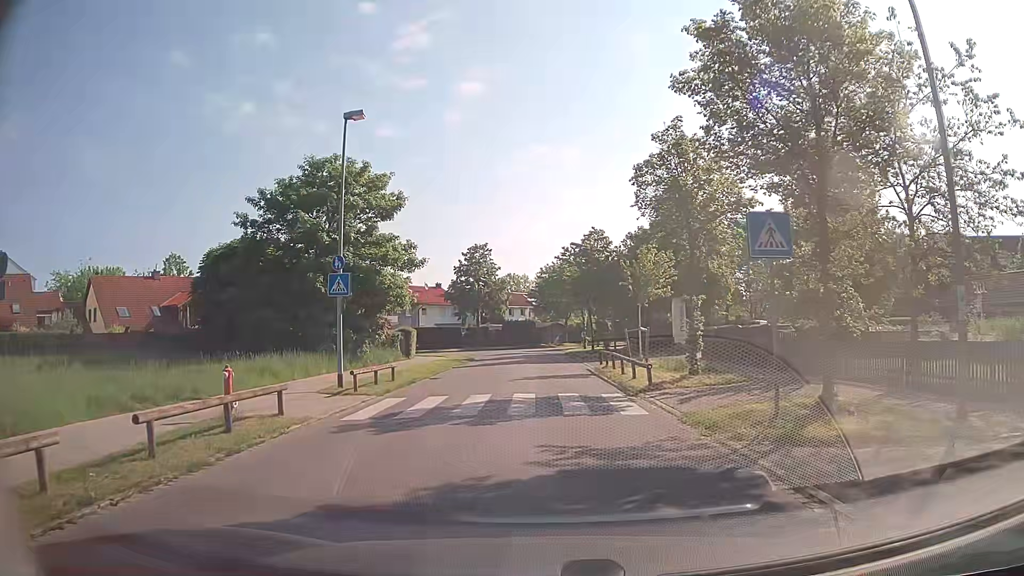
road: residential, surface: asphalt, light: Day
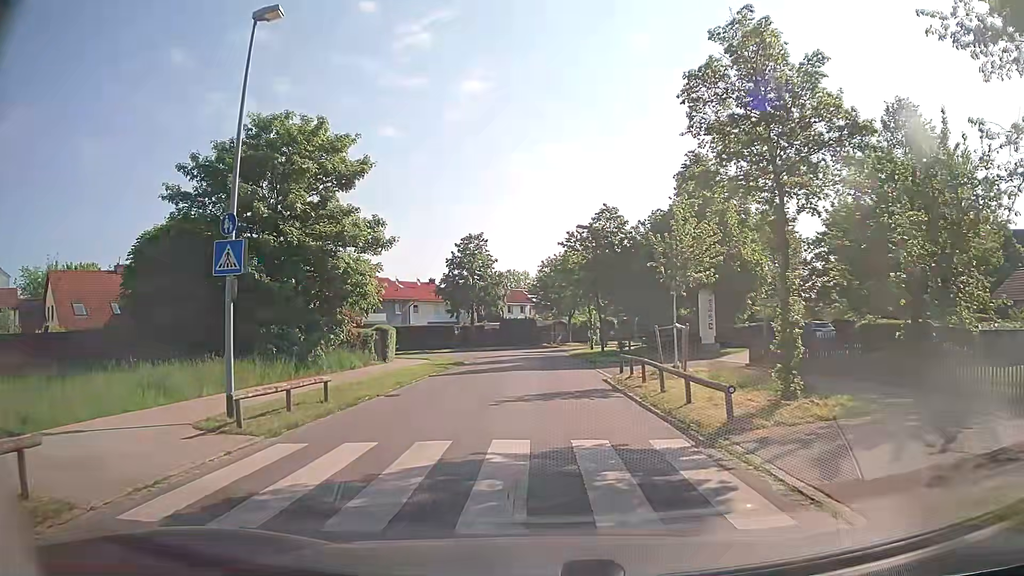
(0.0, +6.8) m; 0°
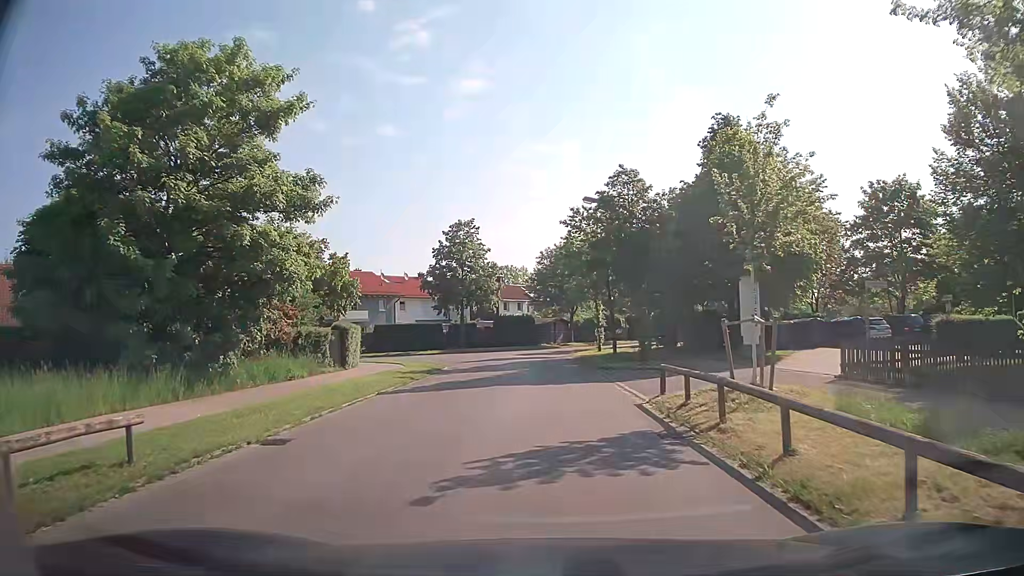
(0.0, +7.4) m; +1°
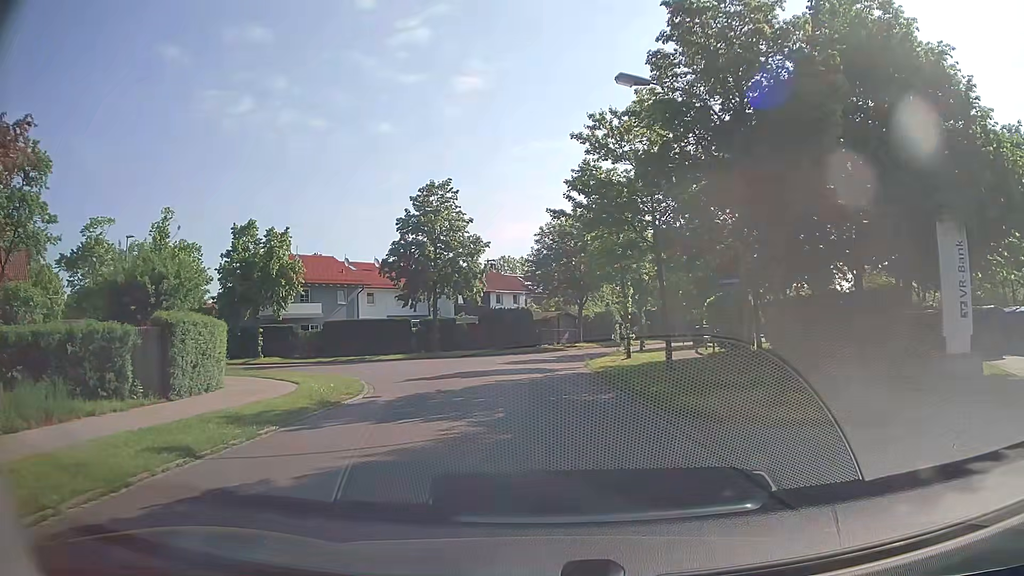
(-0.1, +14.5) m; -1°
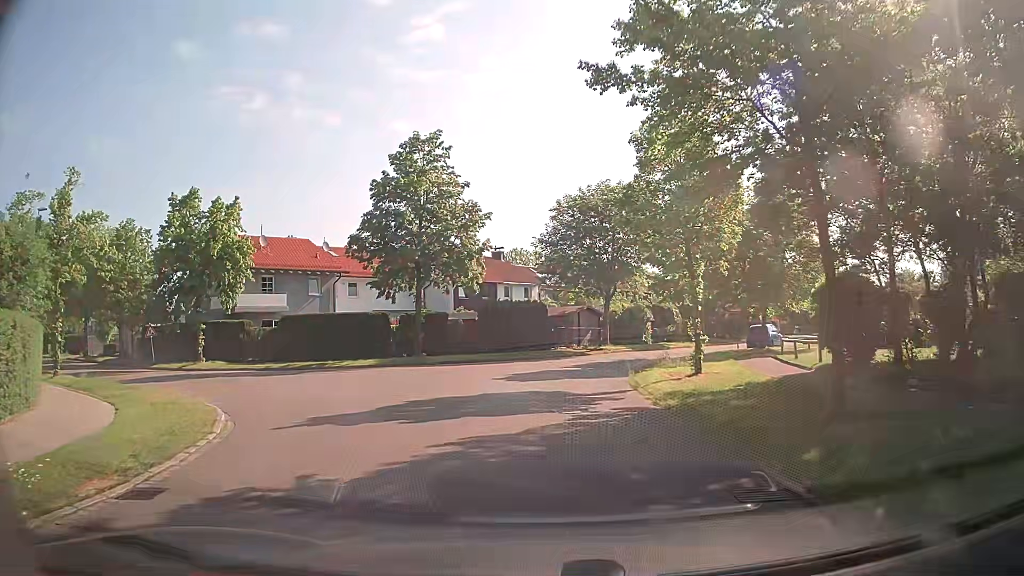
(-0.2, +10.3) m; -1°
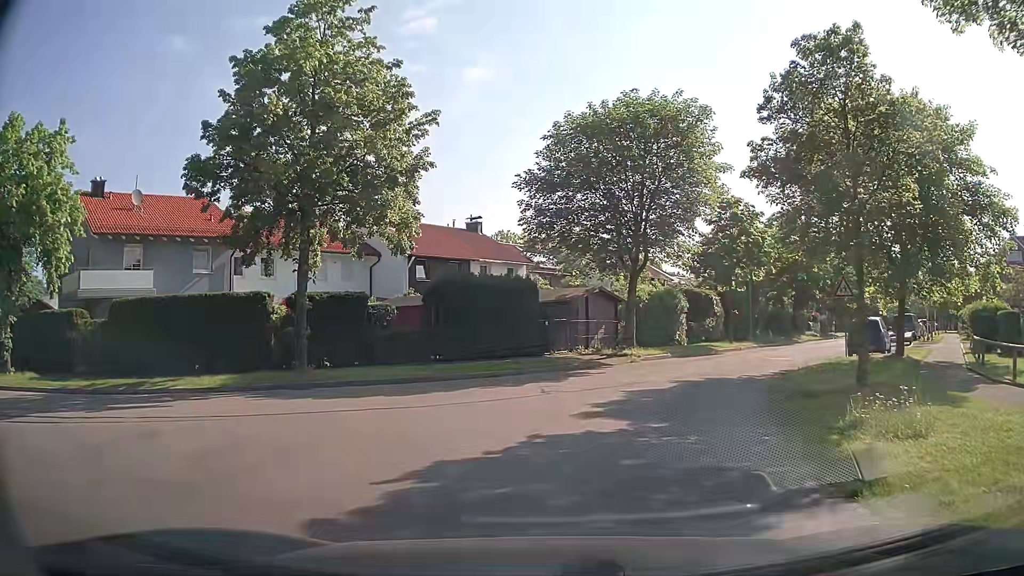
(0.0, +15.1) m; 0°
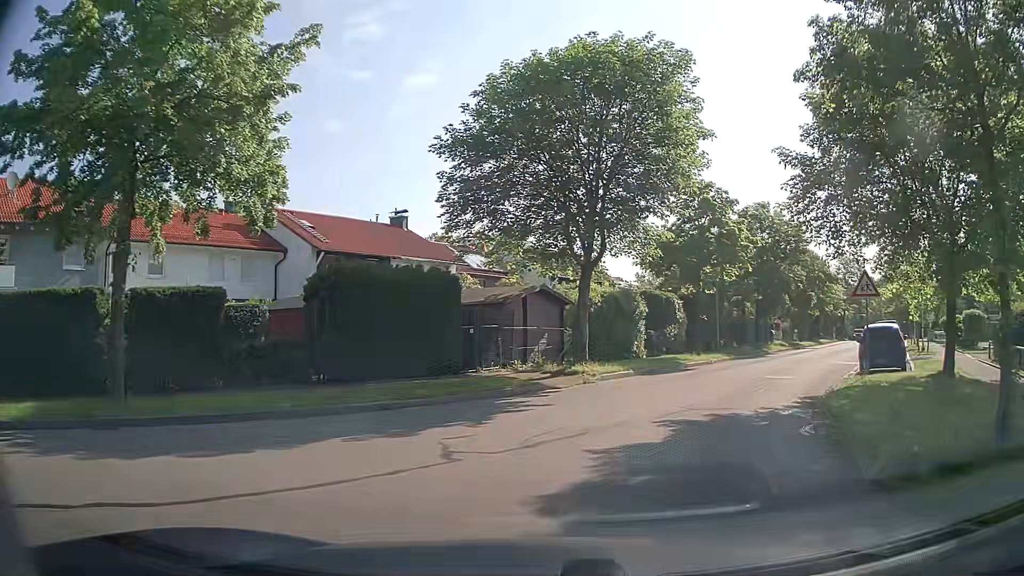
(+0.2, +6.0) m; +4°
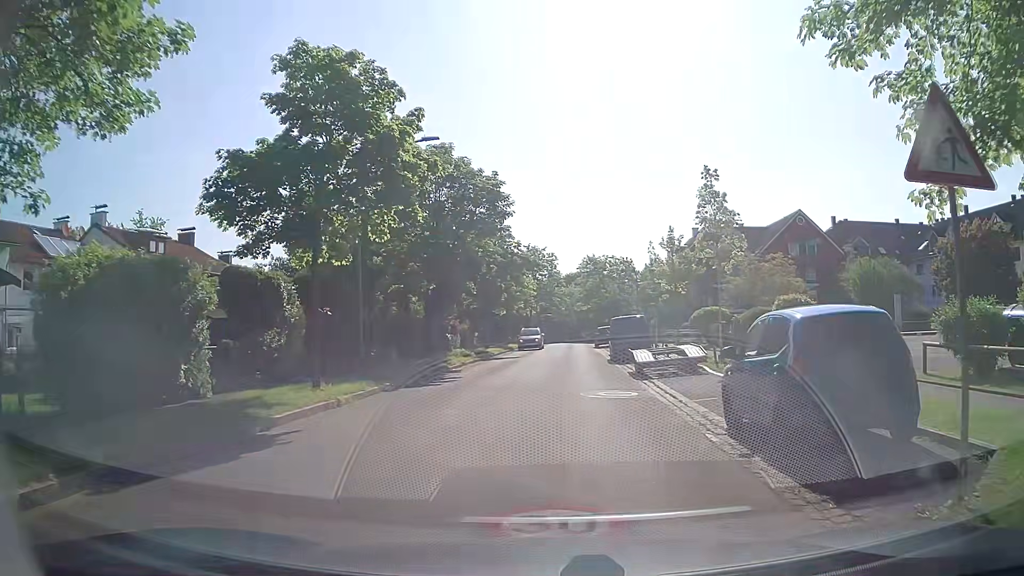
(+3.6, +14.4) m; +27°
(+1, +10) (+2, +20) (+2, +30) (+3, +40) (+4, +50) (+5, +60) (+6, +70) (+7, +80) (+7, +90) (+7, +100) m
